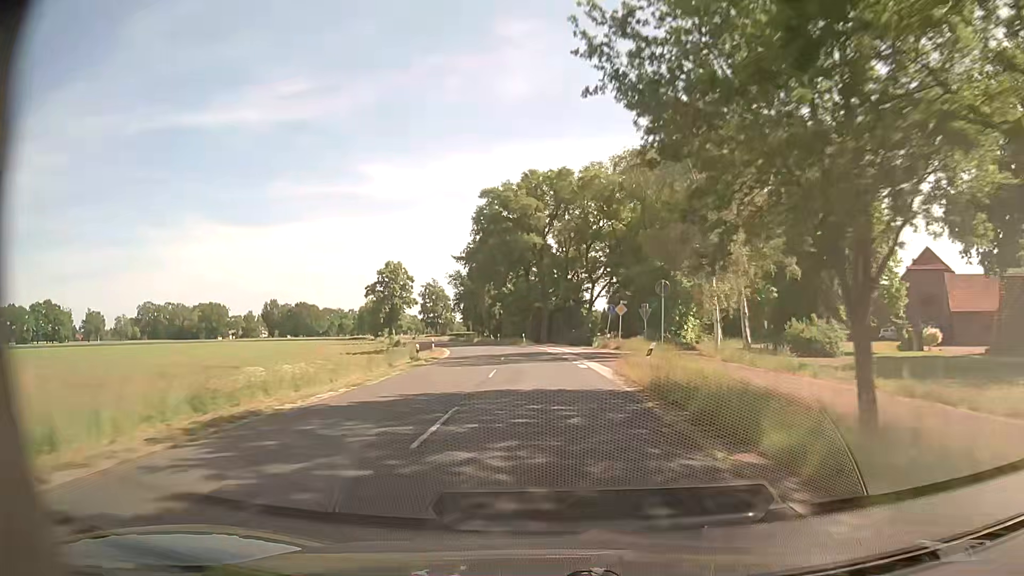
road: secondary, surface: asphalt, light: Day
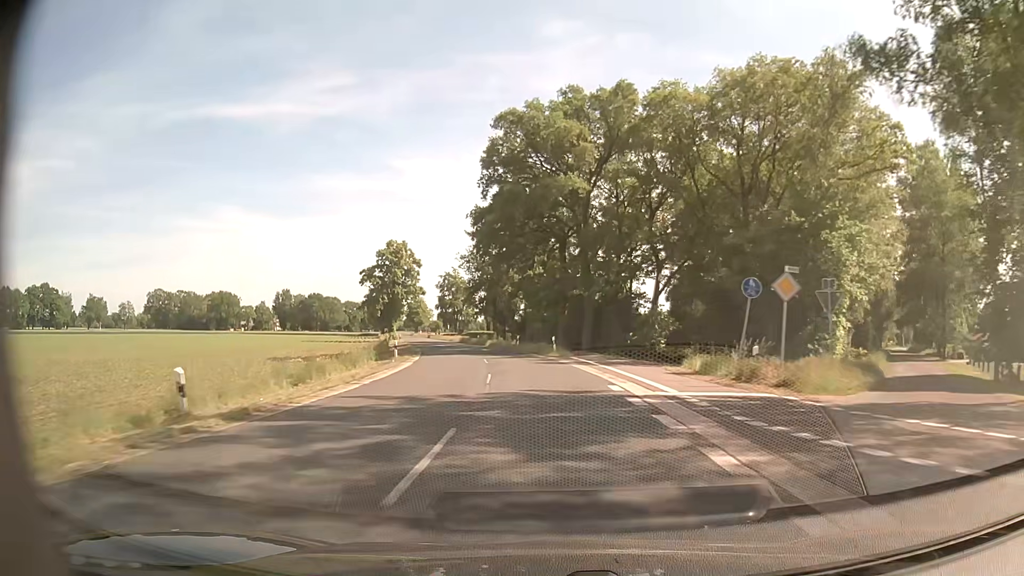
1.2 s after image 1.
(-0.7, +26.2) m; -3°
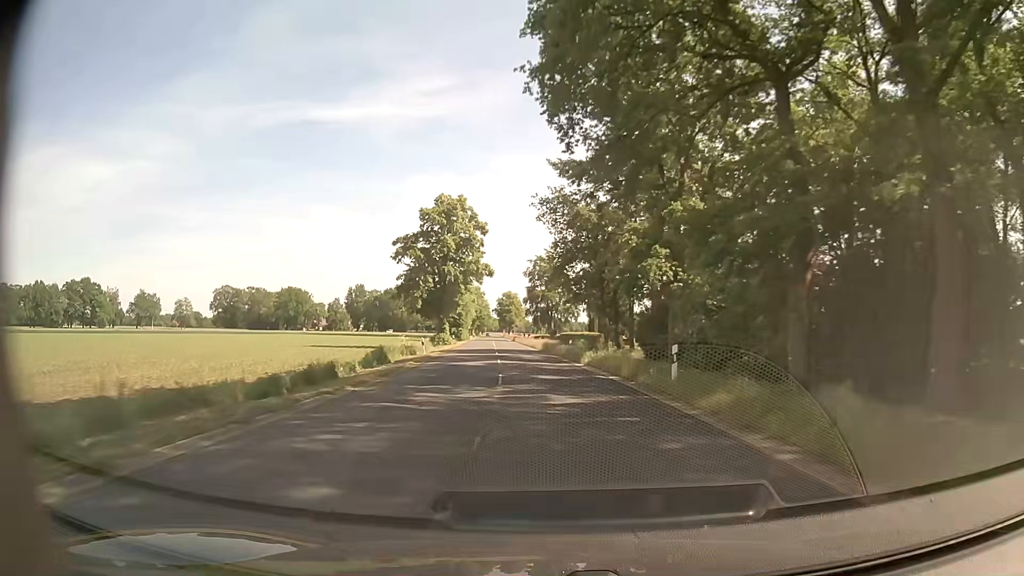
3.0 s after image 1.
(-2.6, +36.4) m; -9°
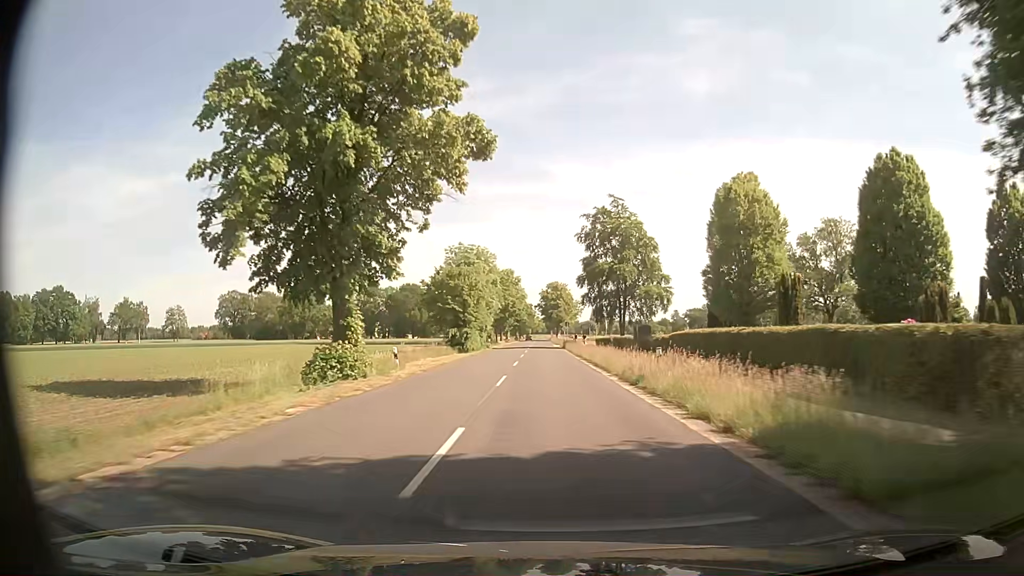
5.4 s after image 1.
(-2.0, +47.2) m; -4°
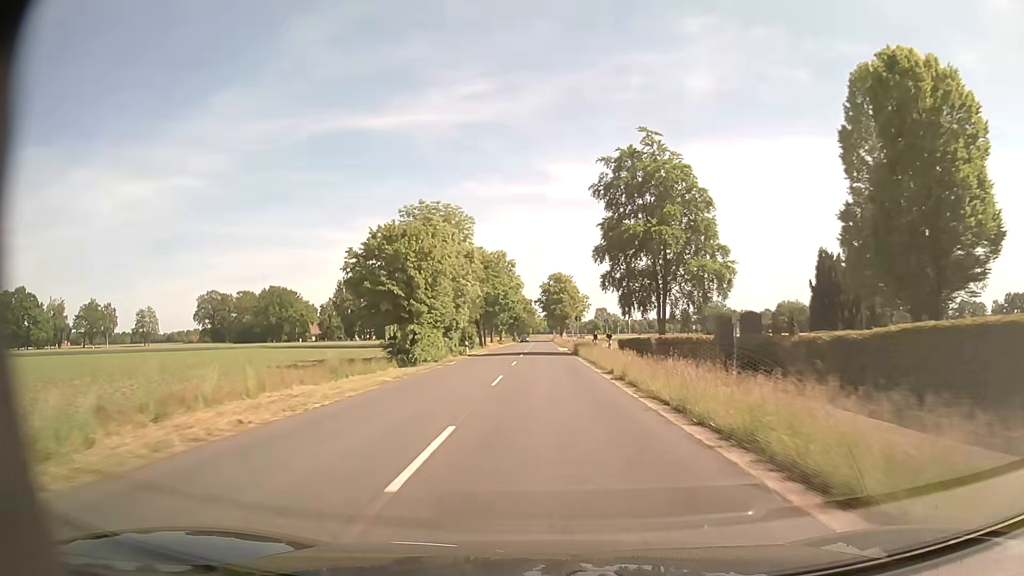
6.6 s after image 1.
(-0.1, +23.8) m; -1°
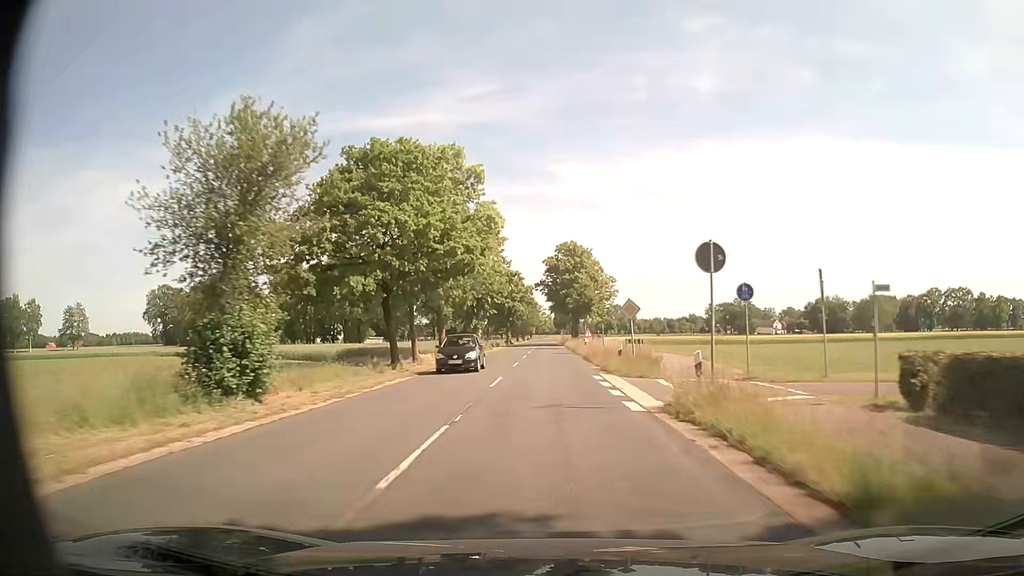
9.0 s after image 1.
(0.0, +48.2) m; -1°
(0, +10) (0, +20) (0, +30) (0, +40) (0, +50) (0, +60) (0, +70) (+1, +80) (+1, +90) (+1, +100) m
